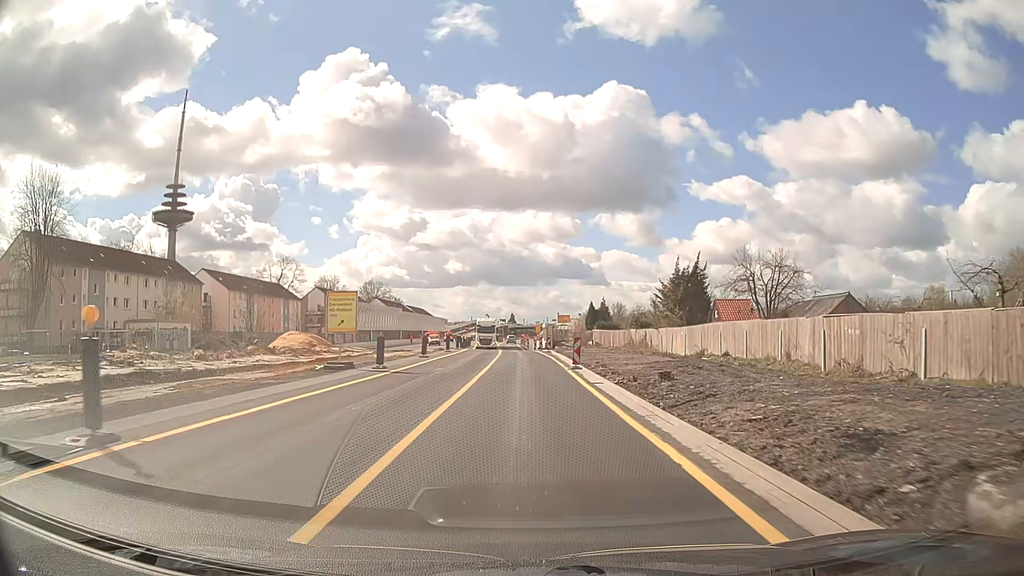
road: trunk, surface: asphalt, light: Day
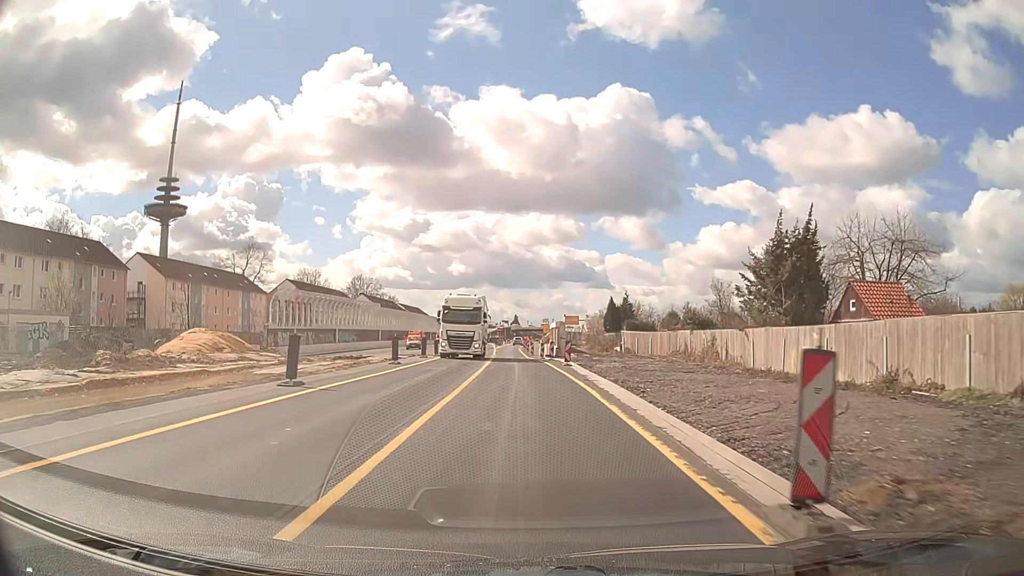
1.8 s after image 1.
(-0.1, +22.9) m; -1°
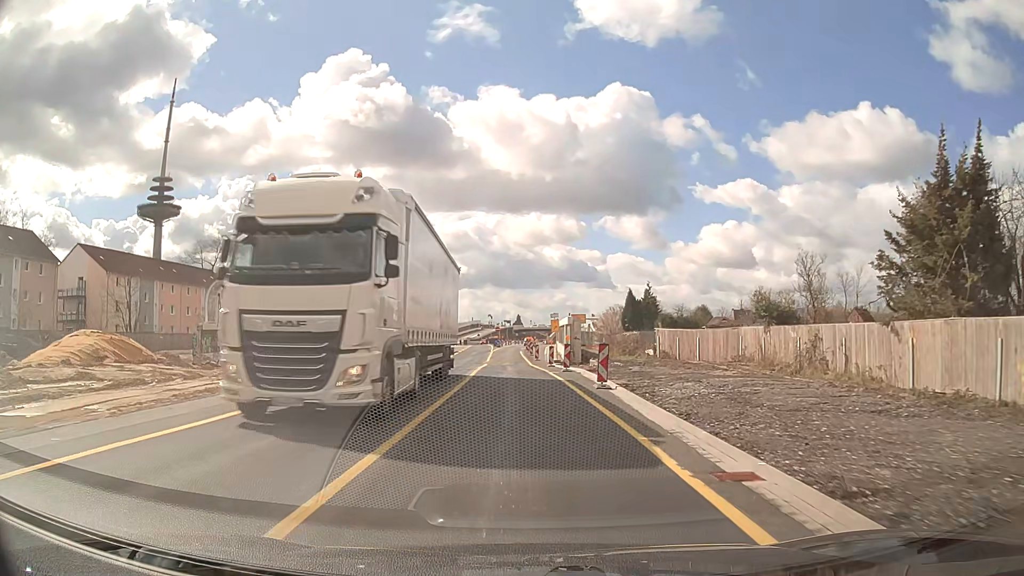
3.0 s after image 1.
(0.0, +15.3) m; 0°
(0, +10) (0, +20) (-1, +30) (-1, +40) (-1, +50) (-2, +60) (-2, +70) (-2, +80) (-2, +90) (-2, +100) m
